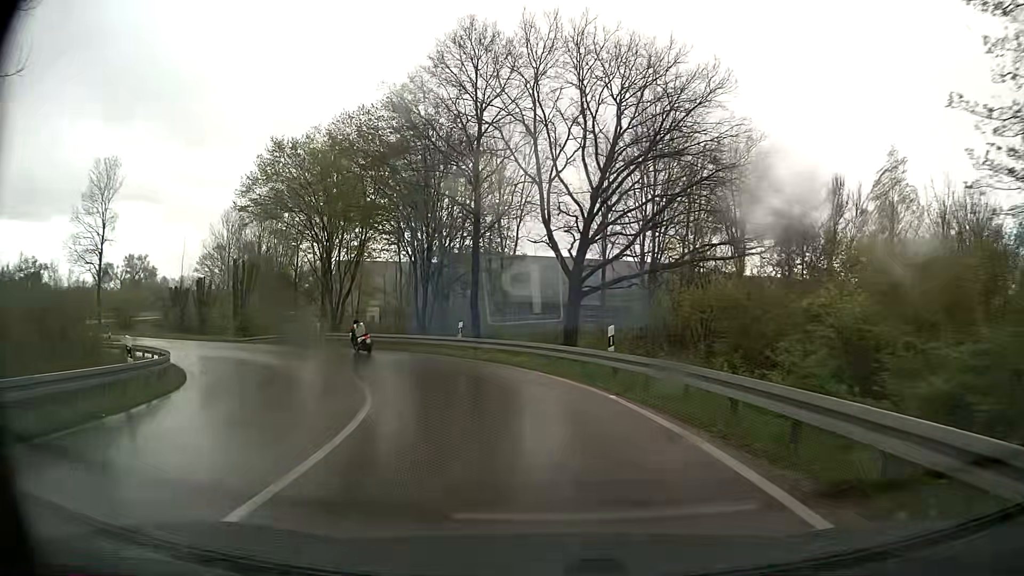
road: primary_link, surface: asphalt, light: Day
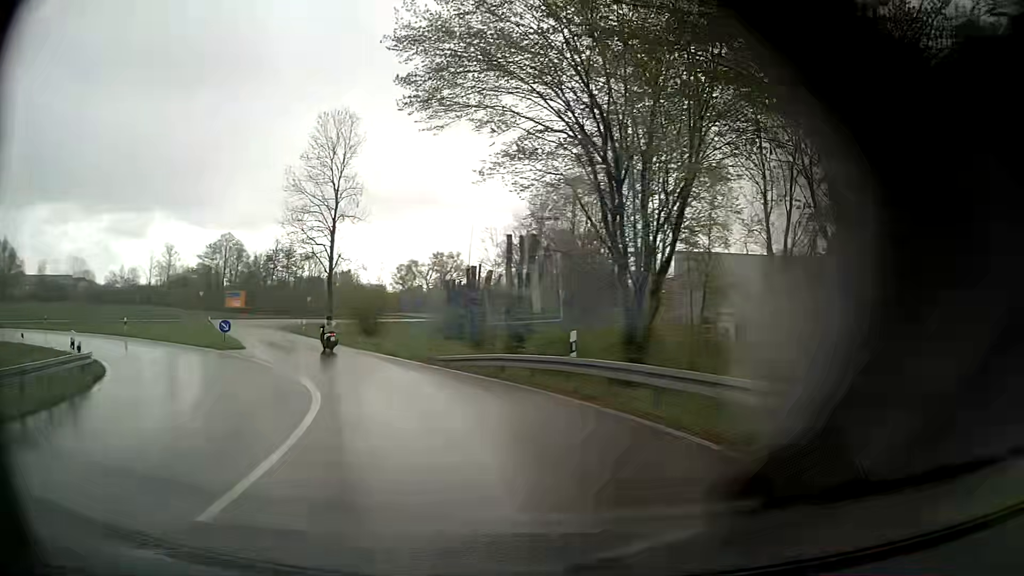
(-5.1, +23.3) m; -30°
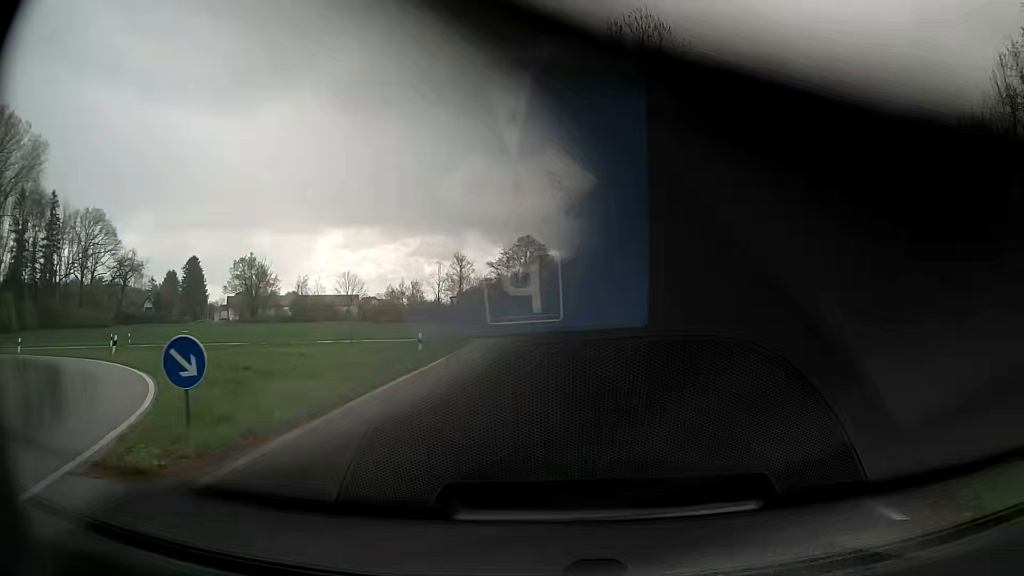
(-6.4, +23.0) m; -28°
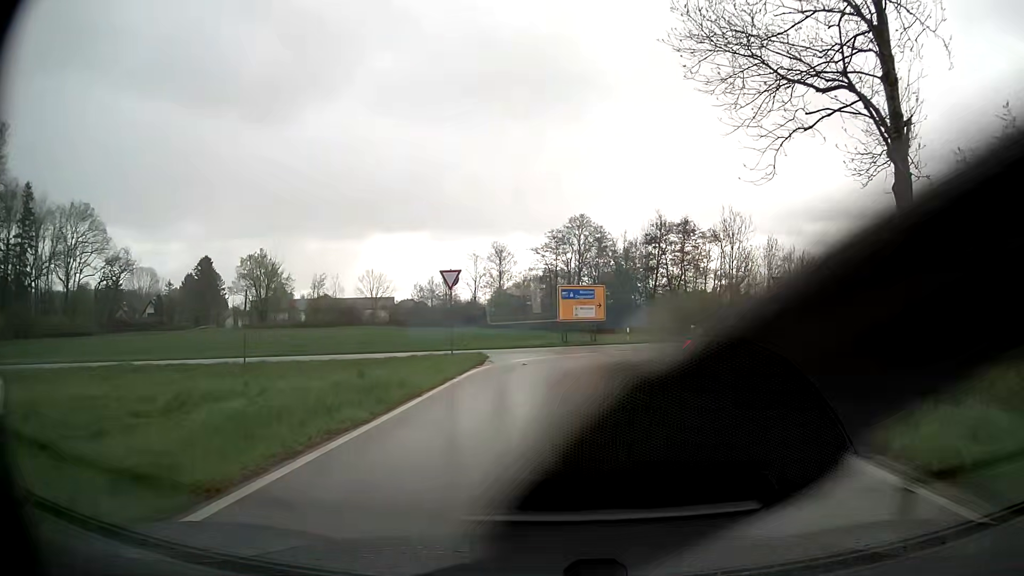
(-1.3, +24.9) m; -4°
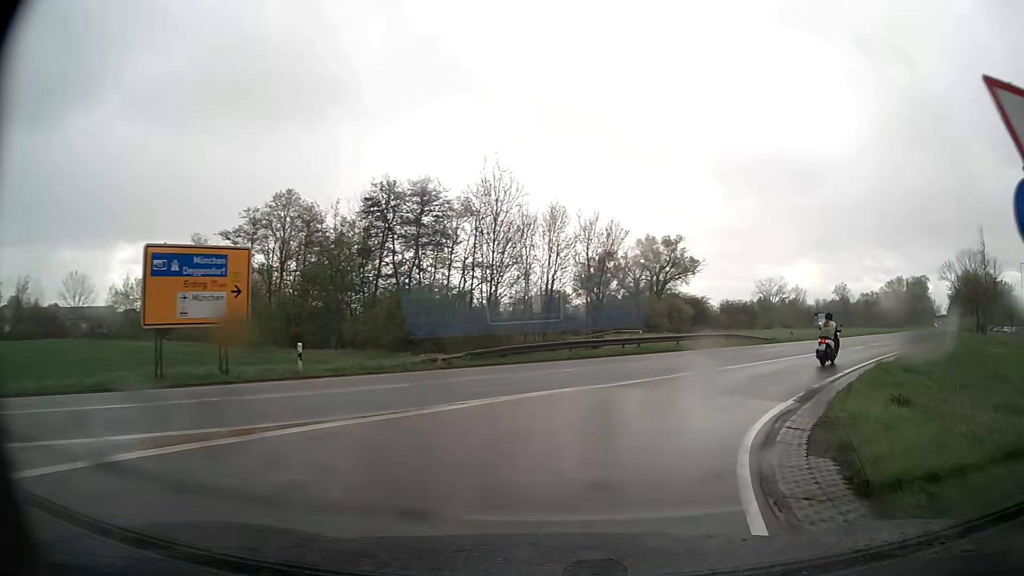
(+3.6, +22.9) m; +22°
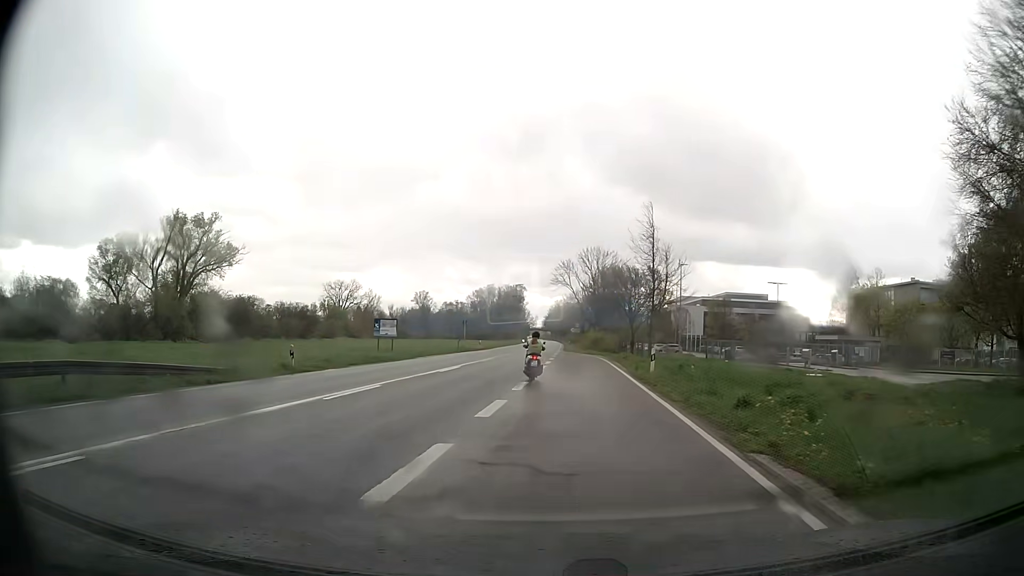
(+12.6, +26.1) m; +37°
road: primary
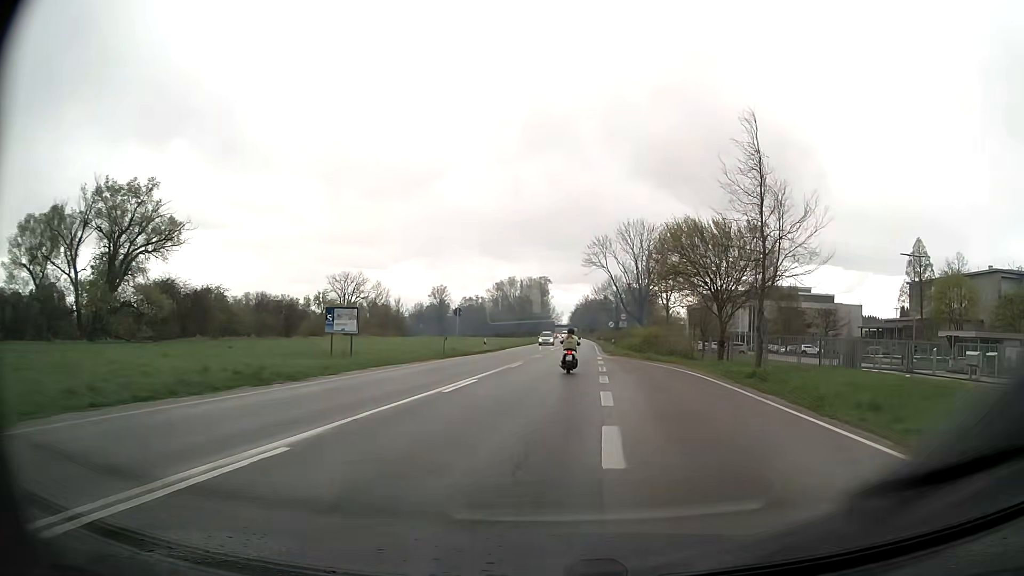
(-0.7, +23.0) m; -2°
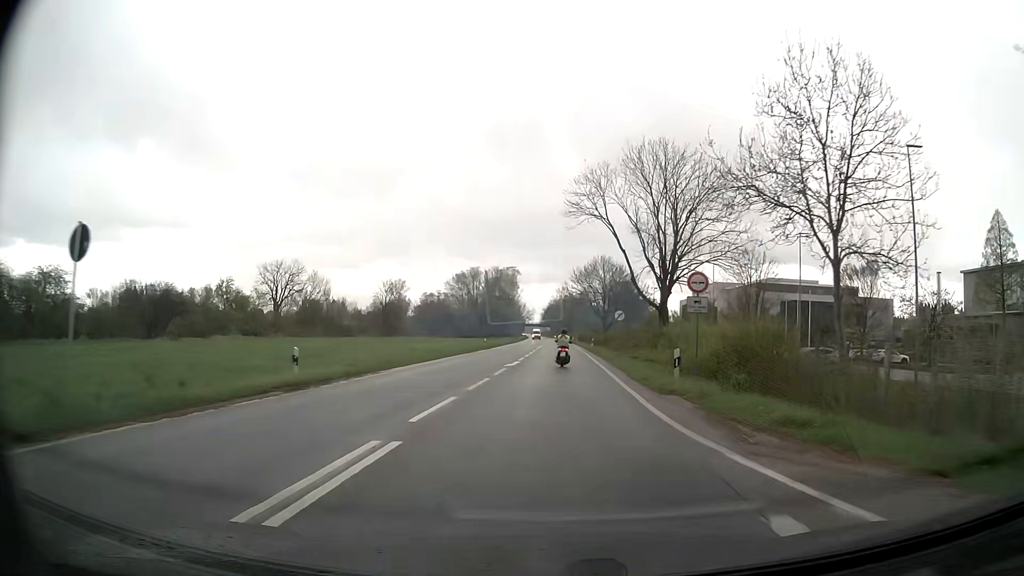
(+1.1, +35.6) m; +2°
(0, +10) (0, +20) (0, +30) (0, +40) (+1, +50) (+1, +60) (+1, +70) (+1, +80) (+1, +90) (+2, +100) m
